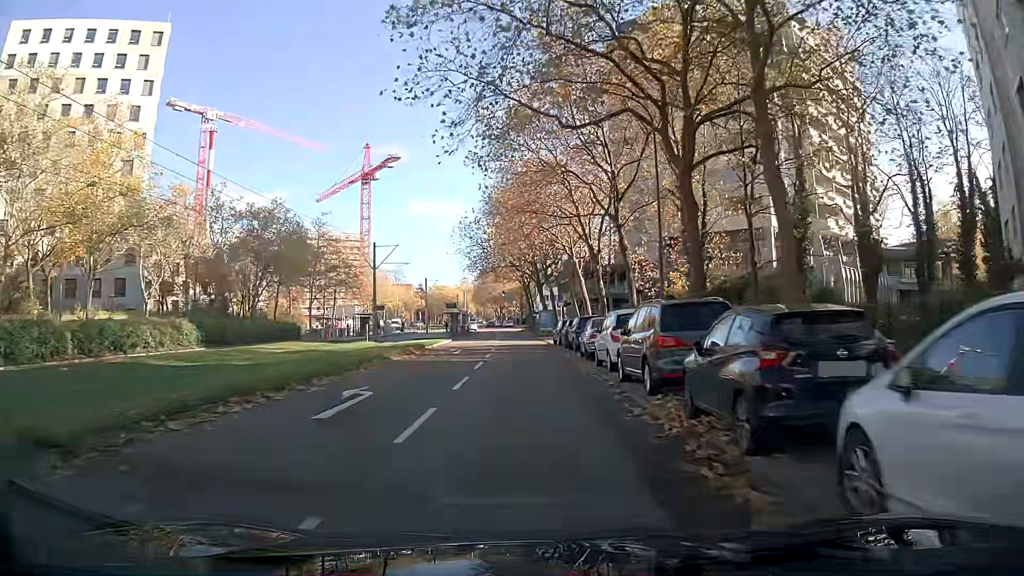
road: tertiary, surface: asphalt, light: Day
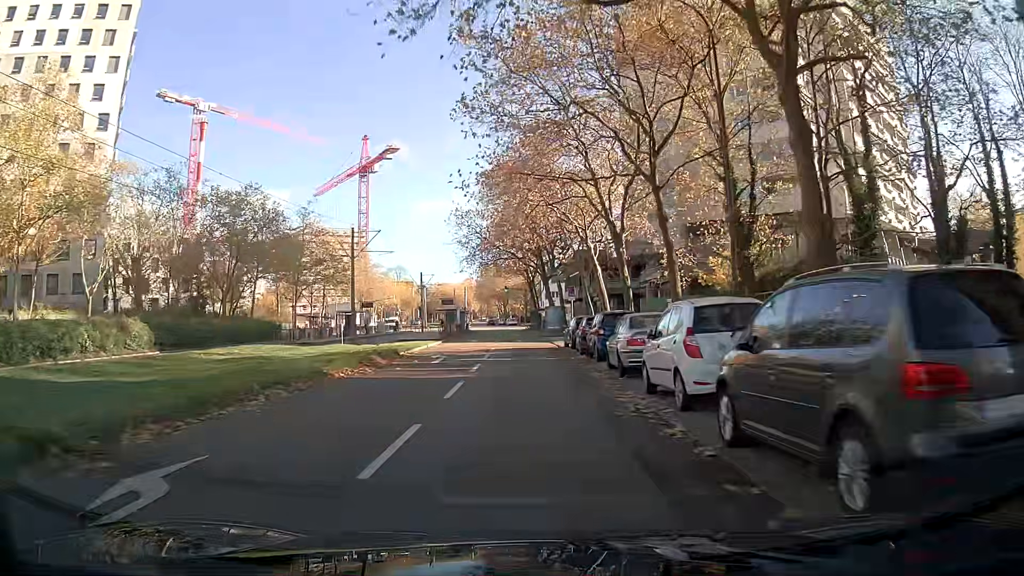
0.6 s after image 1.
(0.0, +7.6) m; -1°
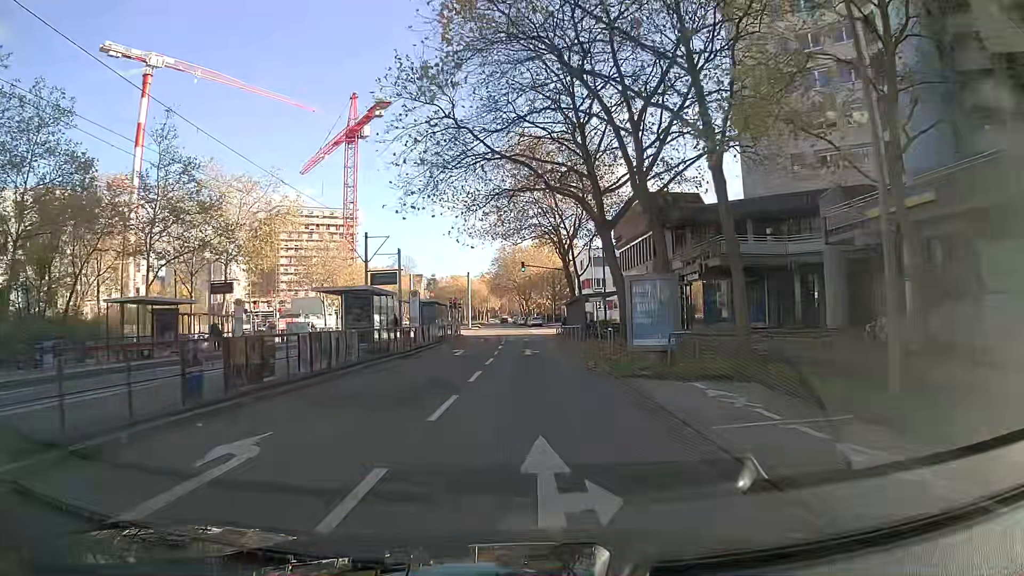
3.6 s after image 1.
(-0.9, +38.1) m; -3°
(0, +10) (0, +20) (0, +30) (-1, +40) (-1, +50) (-1, +60) (-2, +70) (-2, +80) (-2, +90) (-3, +100) m
